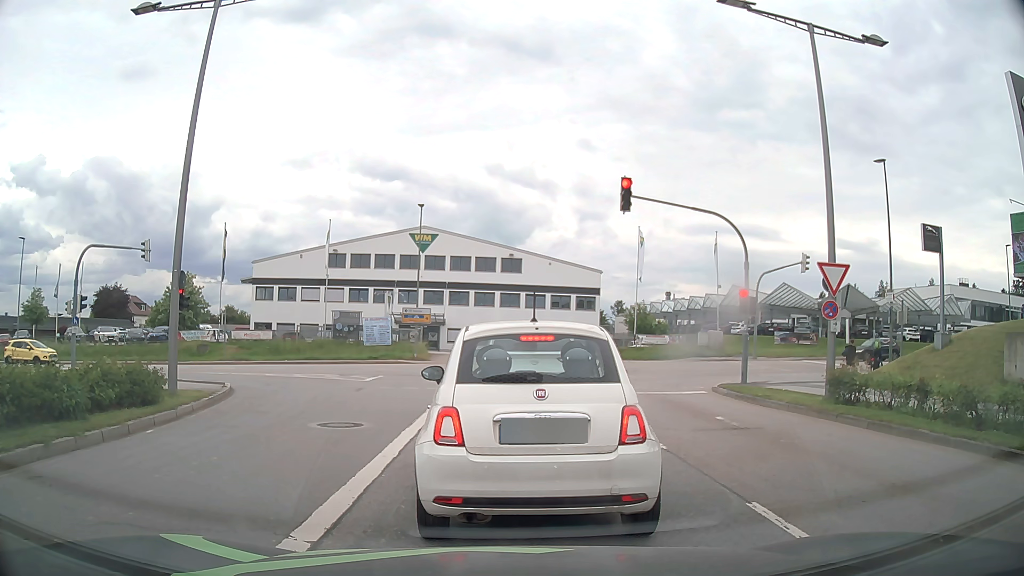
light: Day
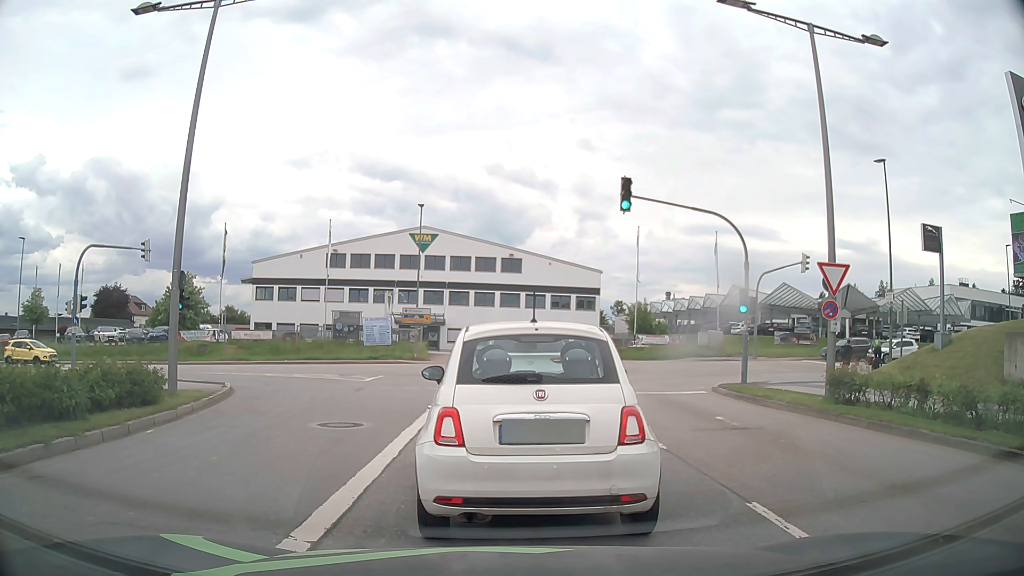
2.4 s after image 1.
(0.0, 0.0) m; 0°
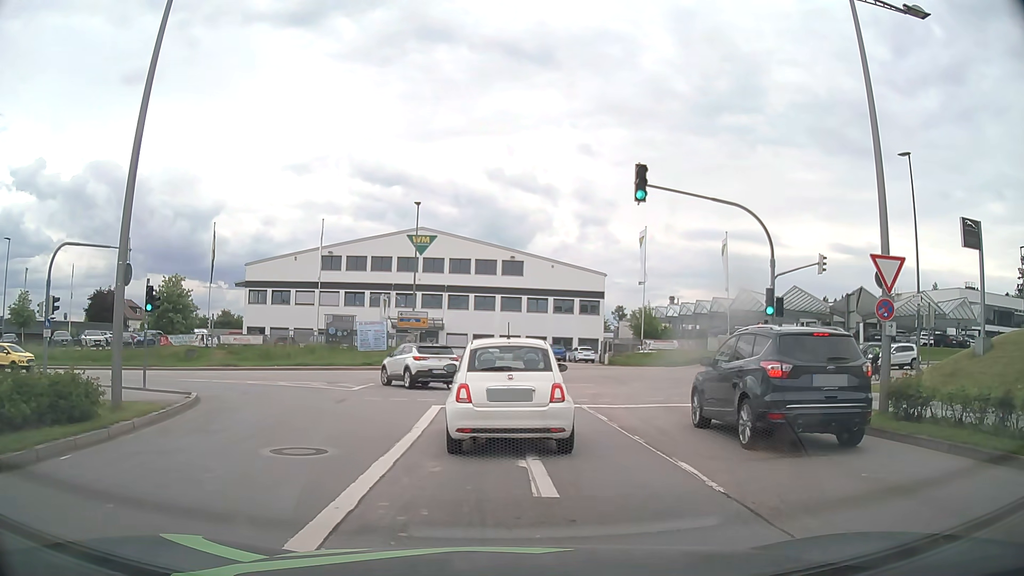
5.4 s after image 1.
(0.0, +2.5) m; +2°
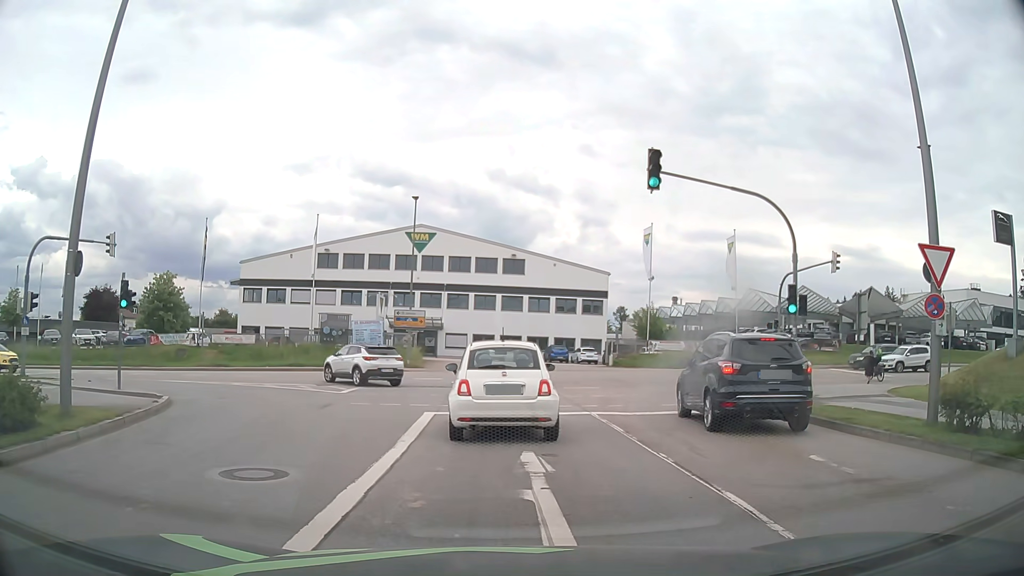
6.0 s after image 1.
(0.0, +1.8) m; -2°
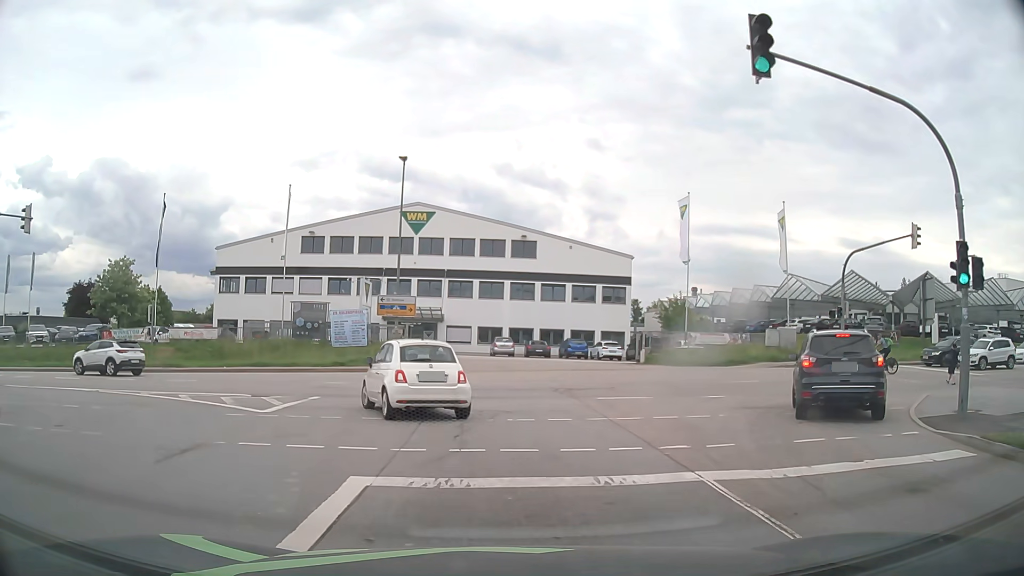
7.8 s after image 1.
(0.0, +8.1) m; -1°
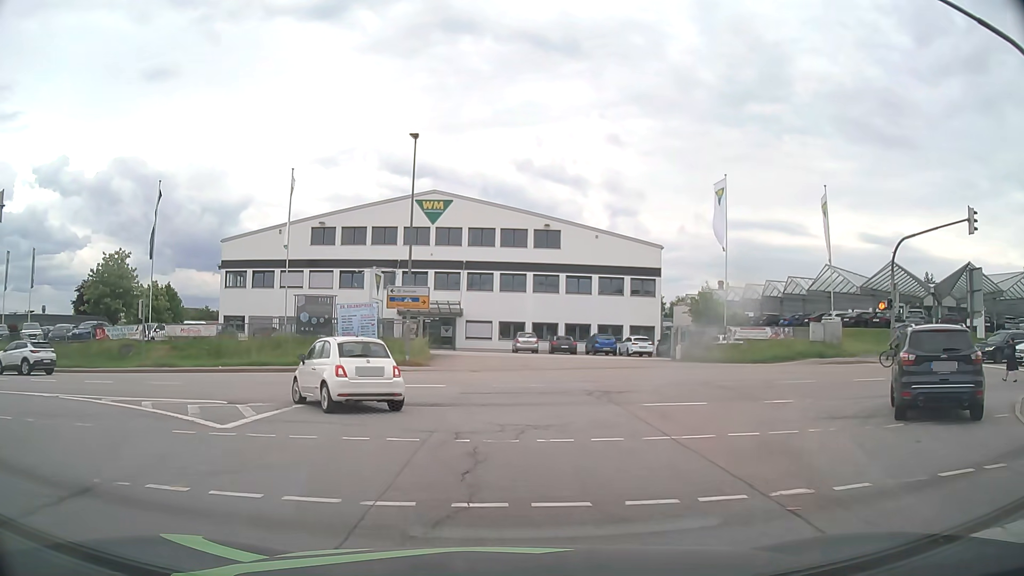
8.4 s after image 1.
(0.0, +3.3) m; -2°
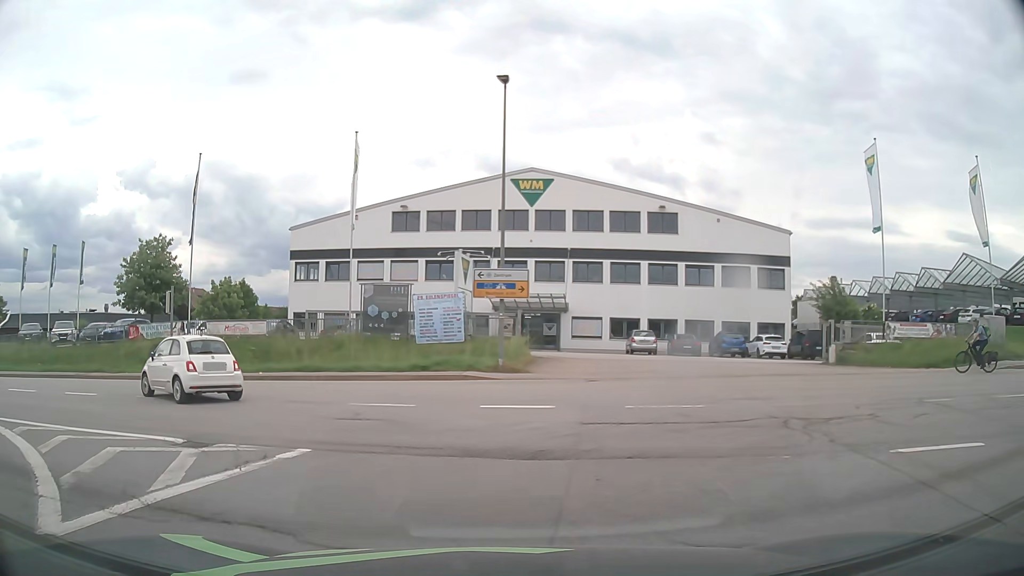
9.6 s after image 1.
(-0.3, +6.9) m; -7°
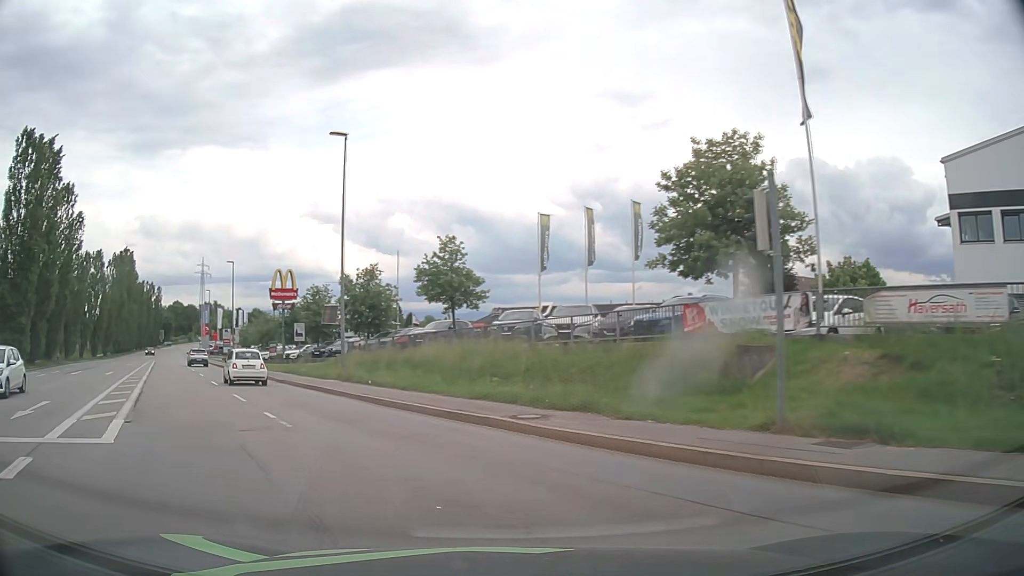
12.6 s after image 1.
(-7.9, +17.7) m; -52°
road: tertiary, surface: asphalt
(-2, +10) (-6, +19) (-11, +27) (-16, +36) (-21, +45) (-27, +53) (-32, +62) (-37, +70) (-42, +79) (-47, +87) m
